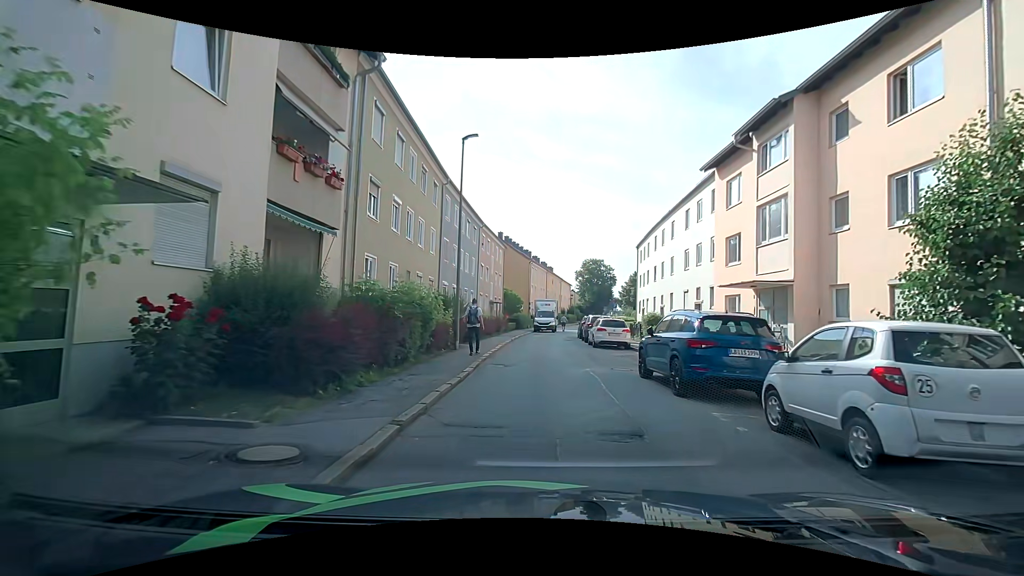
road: residential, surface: asphalt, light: Day
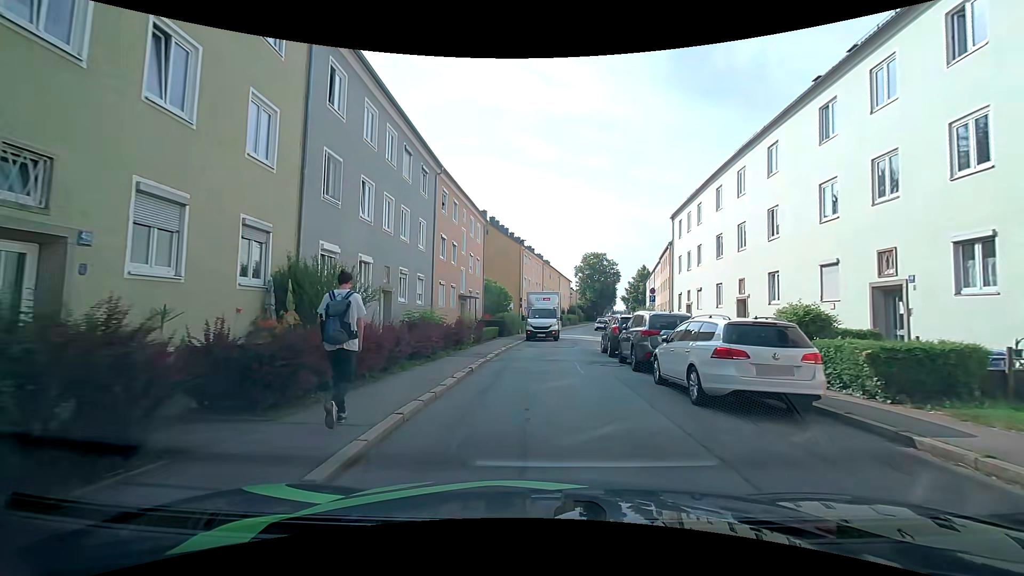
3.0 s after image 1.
(+0.2, +16.5) m; +1°
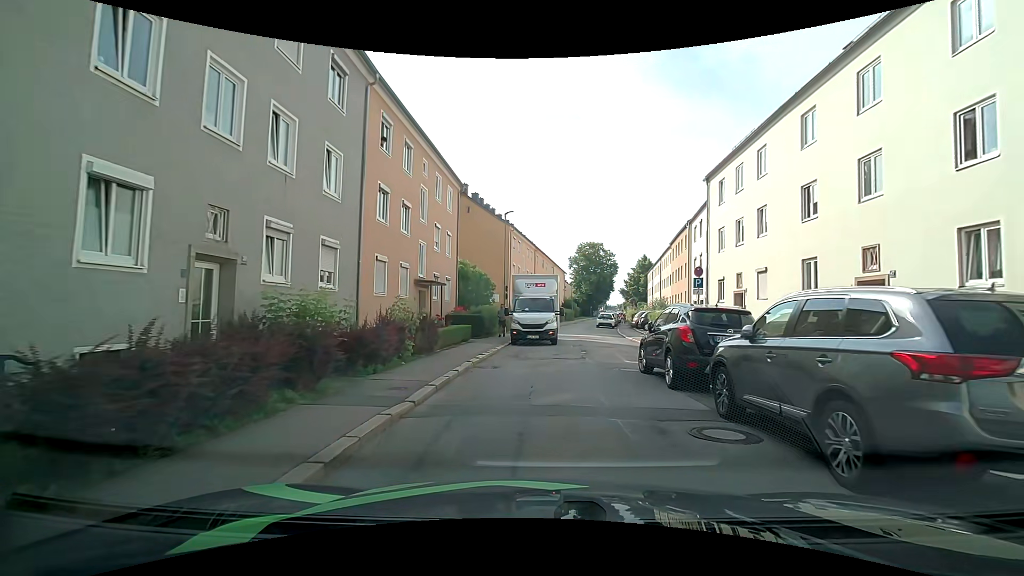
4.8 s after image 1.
(0.0, +9.7) m; +1°
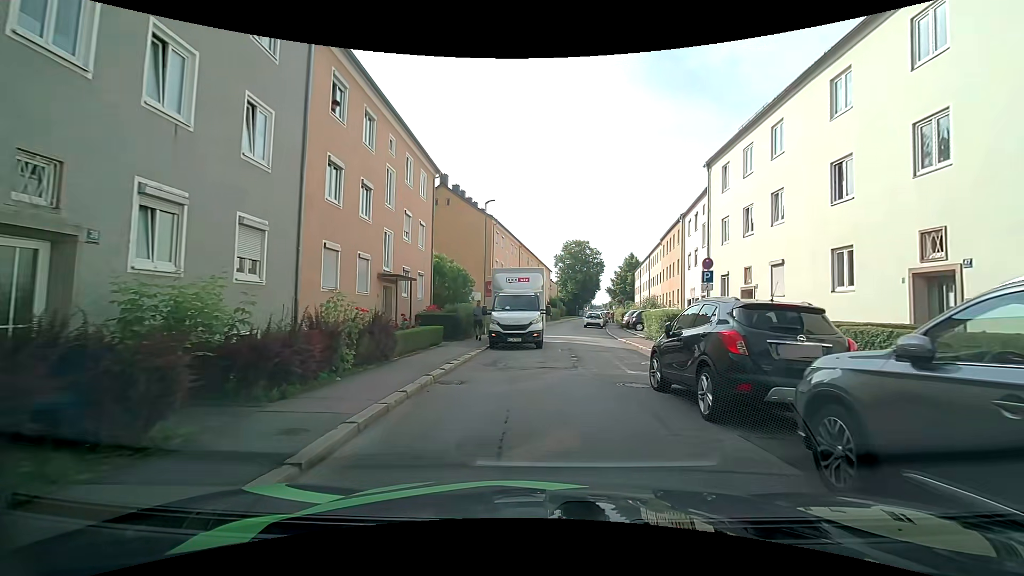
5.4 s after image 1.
(0.0, +3.0) m; +1°
